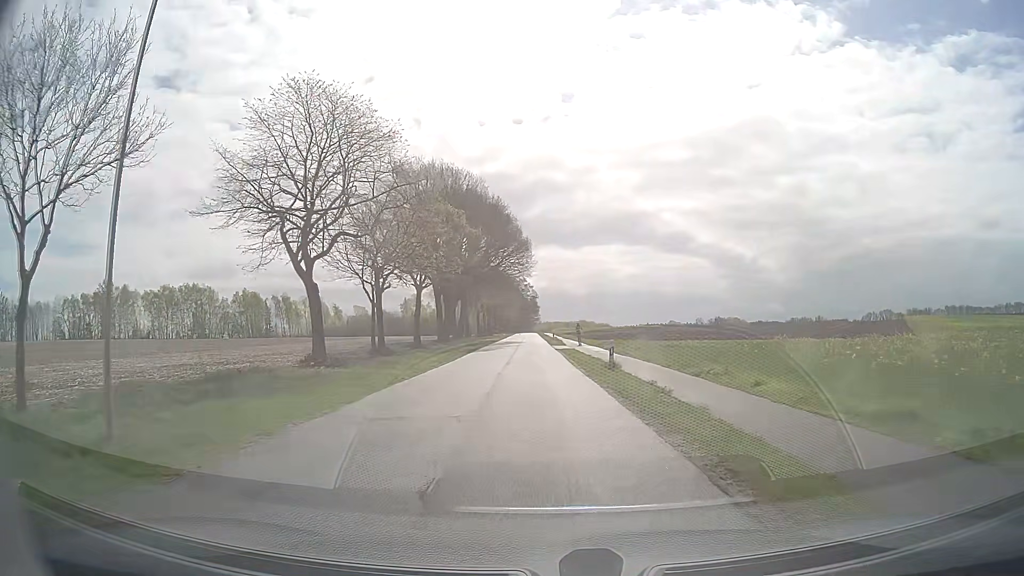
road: unclassified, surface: asphalt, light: Day
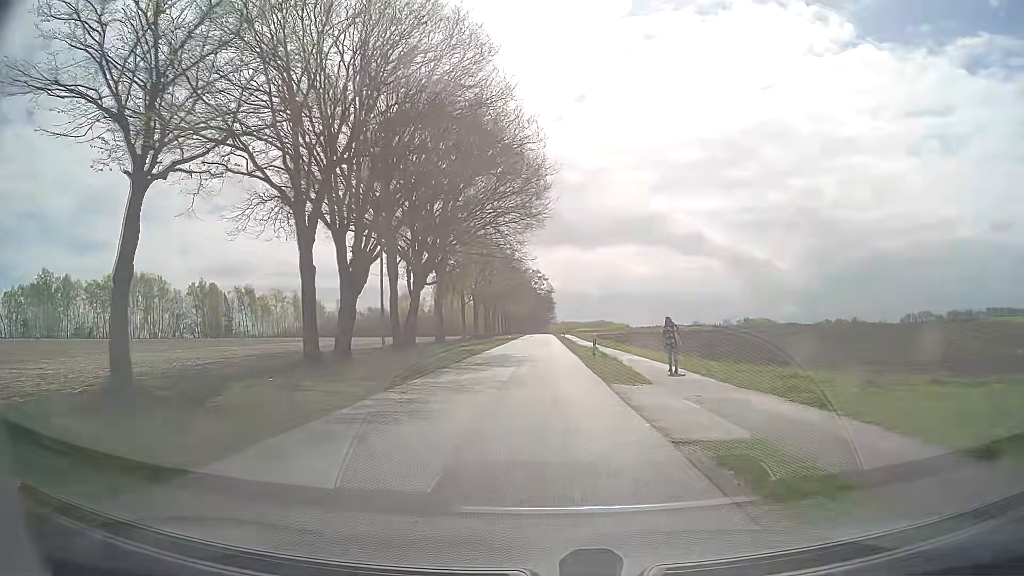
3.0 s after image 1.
(-0.6, +35.7) m; -1°
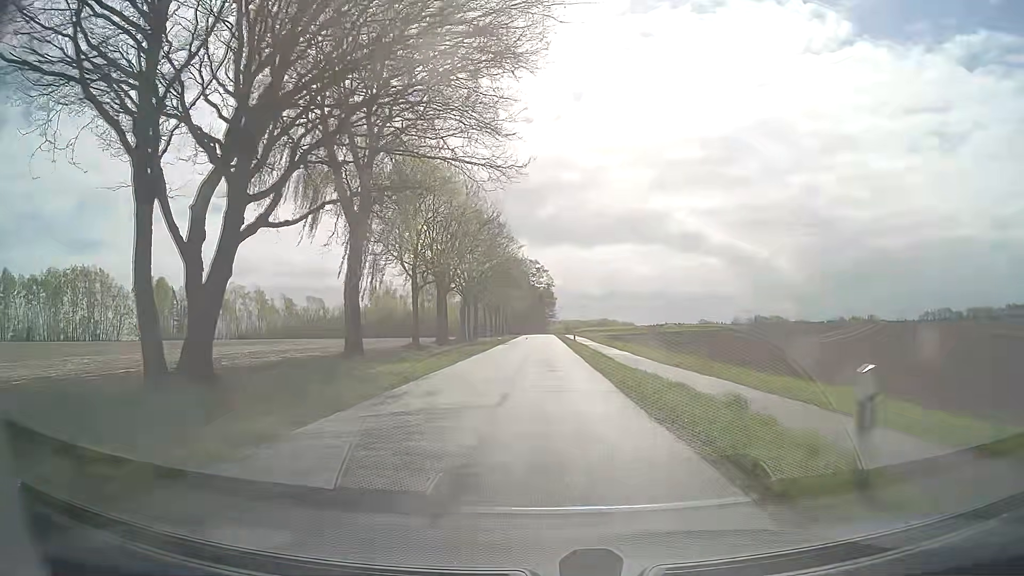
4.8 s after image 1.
(0.0, +24.8) m; 0°
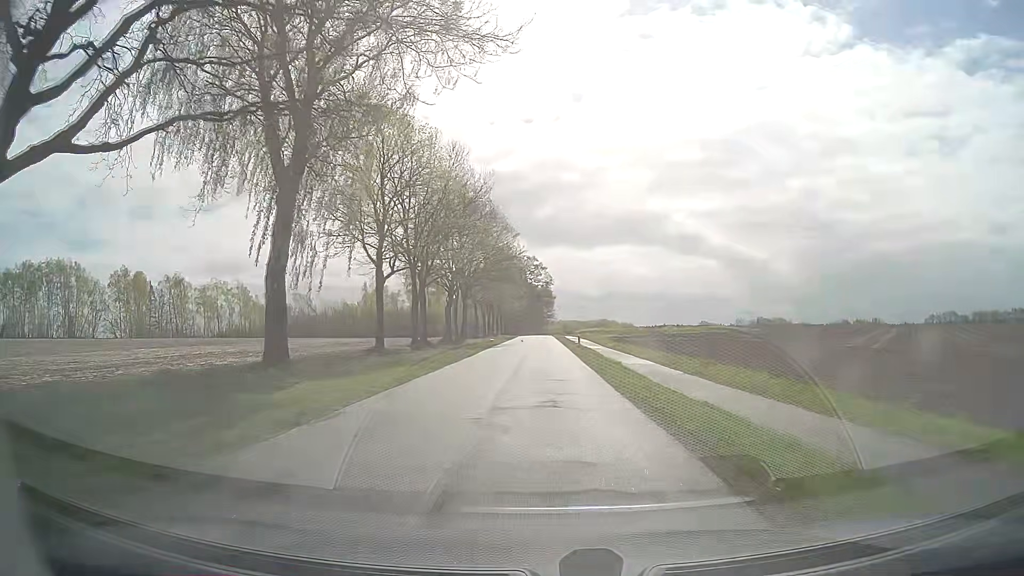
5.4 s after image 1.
(0.0, +8.6) m; 0°
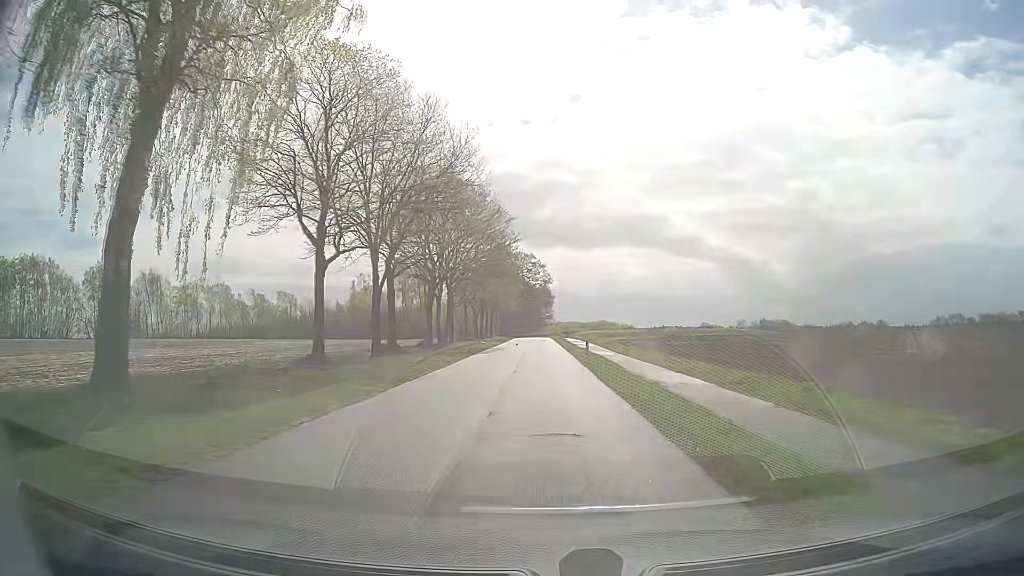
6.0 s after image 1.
(0.0, +8.8) m; 0°
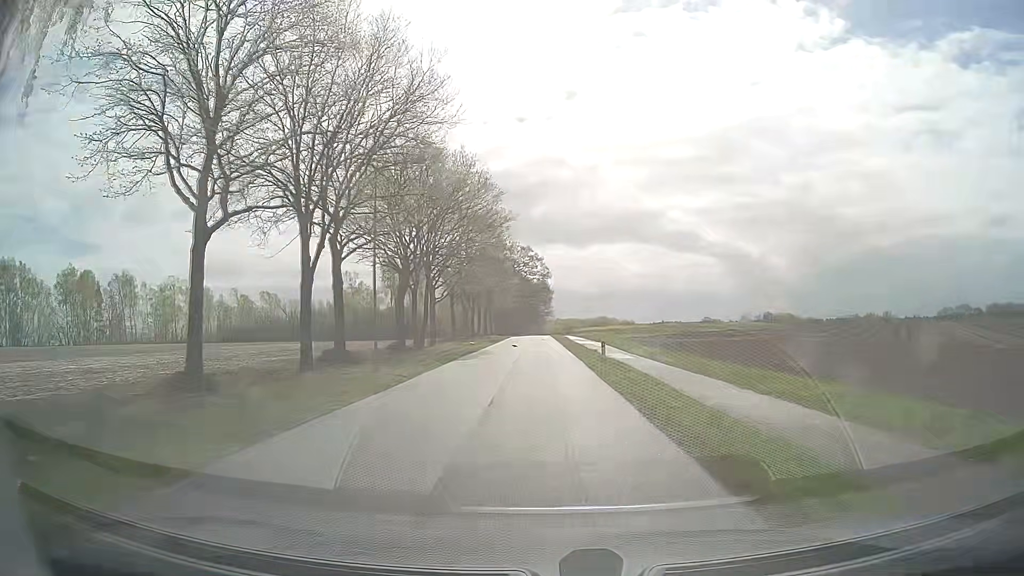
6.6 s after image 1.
(0.0, +8.9) m; 0°
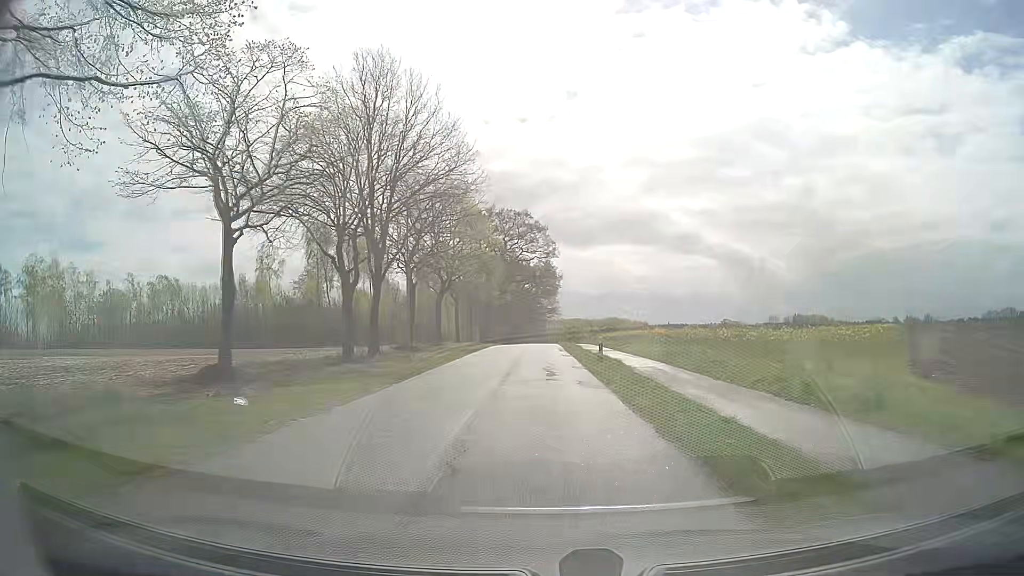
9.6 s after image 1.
(-0.4, +43.9) m; -1°
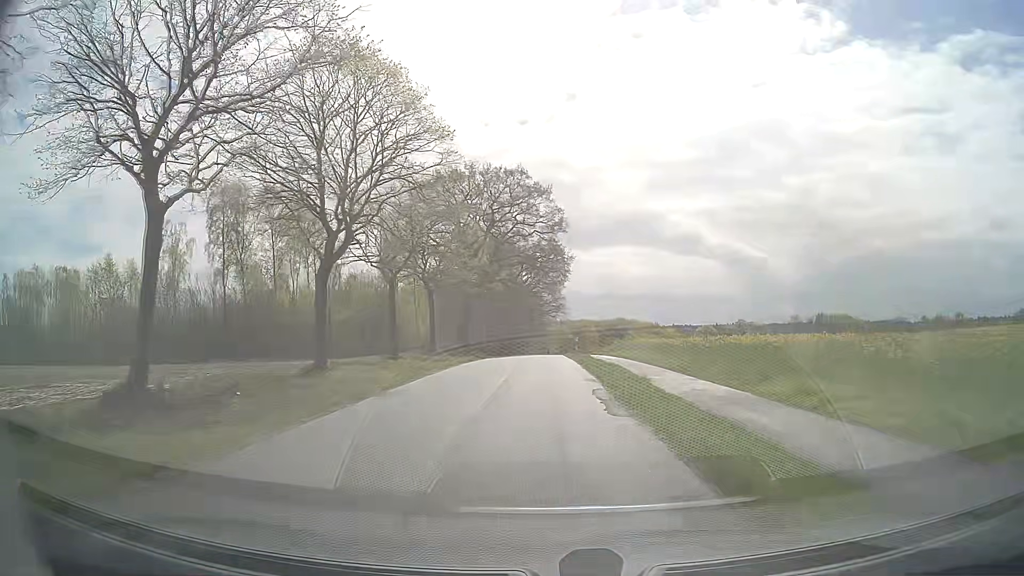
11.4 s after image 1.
(+0.1, +27.2) m; 0°
(0, +10) (0, +20) (0, +30) (0, +40) (0, +50) (0, +60) (0, +70) (0, +80) (-1, +90) (-1, +100) m
